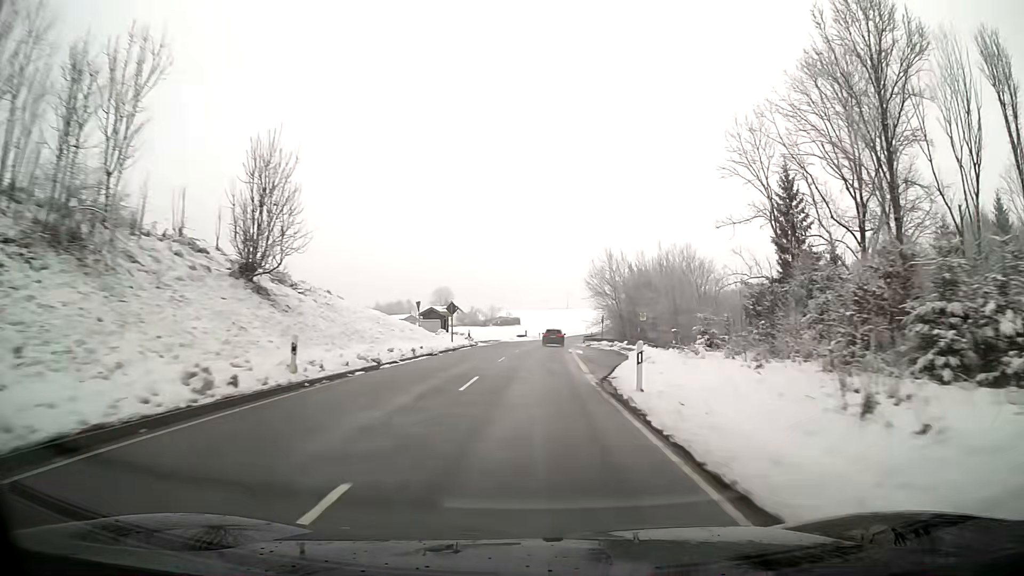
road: secondary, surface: asphalt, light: Day
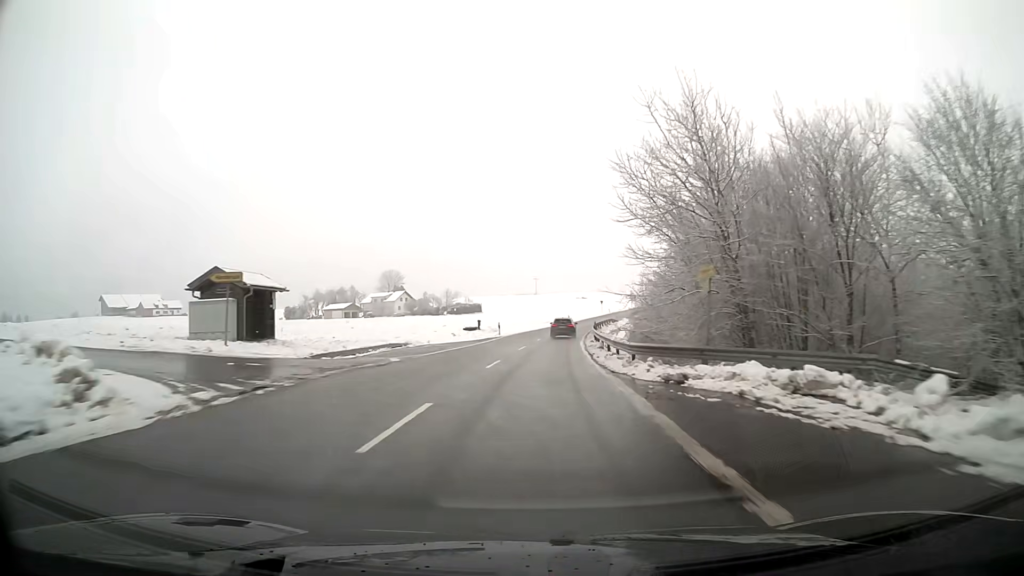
(+0.8, +42.8) m; +3°
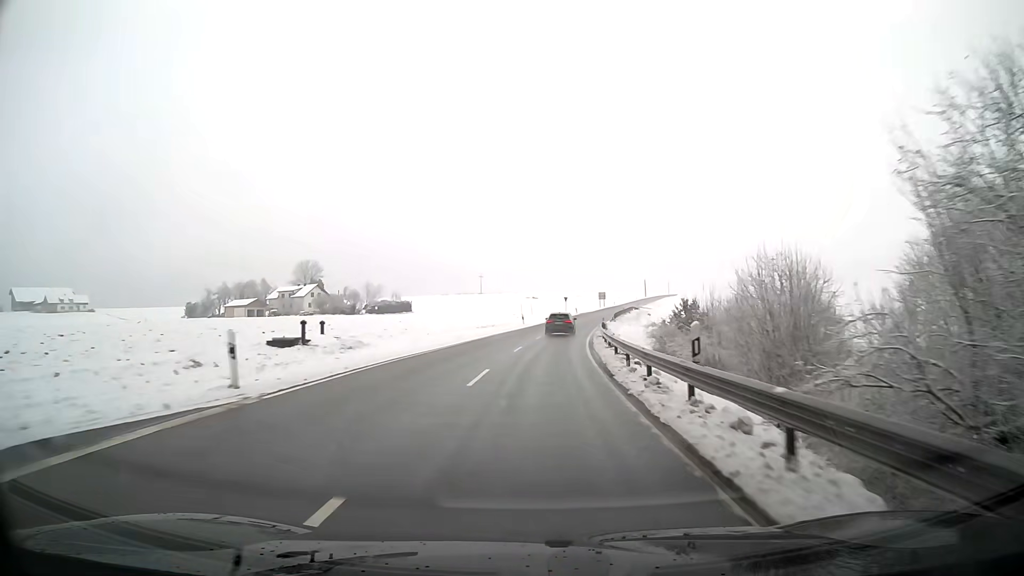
(+1.5, +41.2) m; +5°
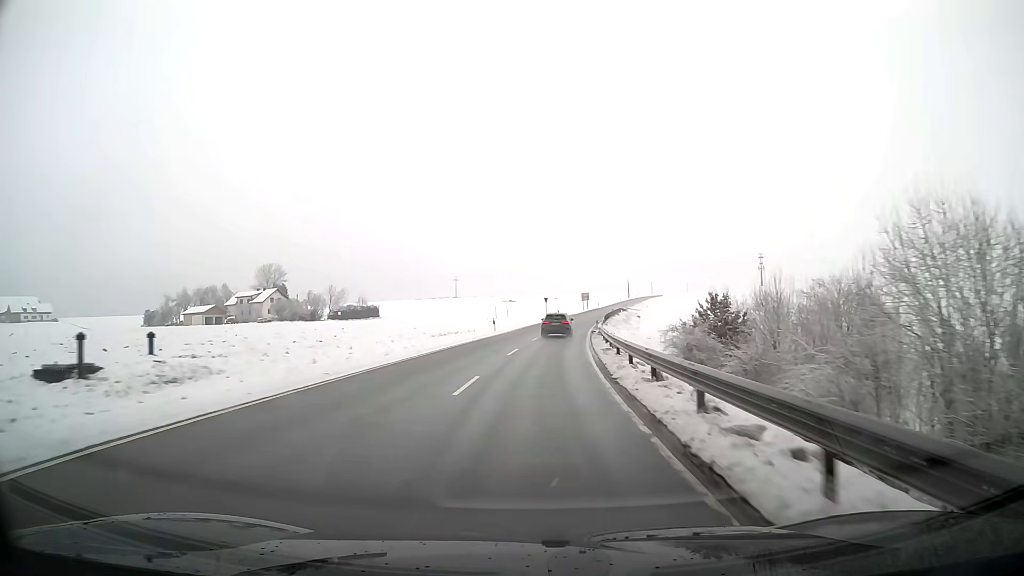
(+0.2, +13.3) m; +2°
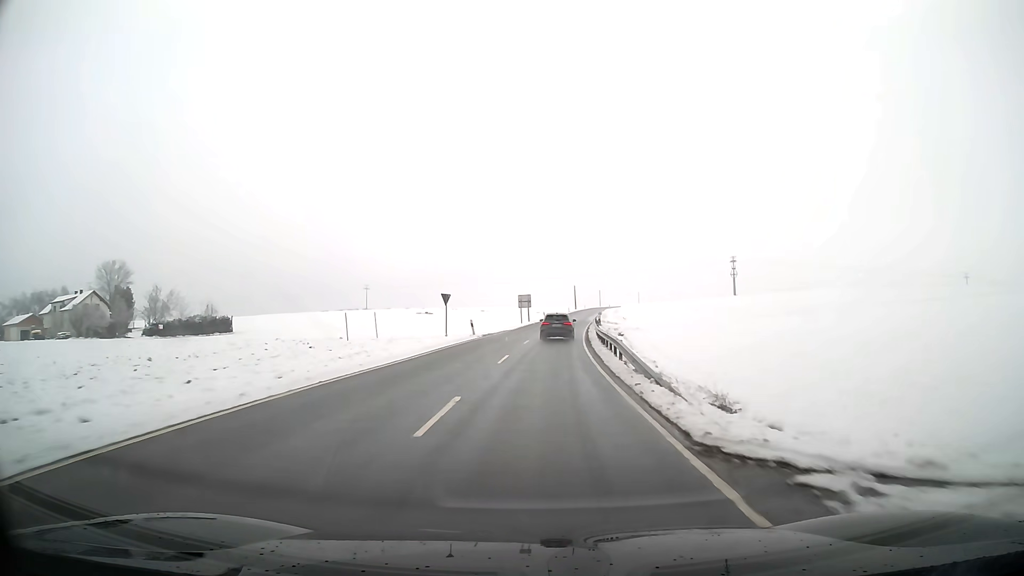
(+2.8, +51.7) m; +6°
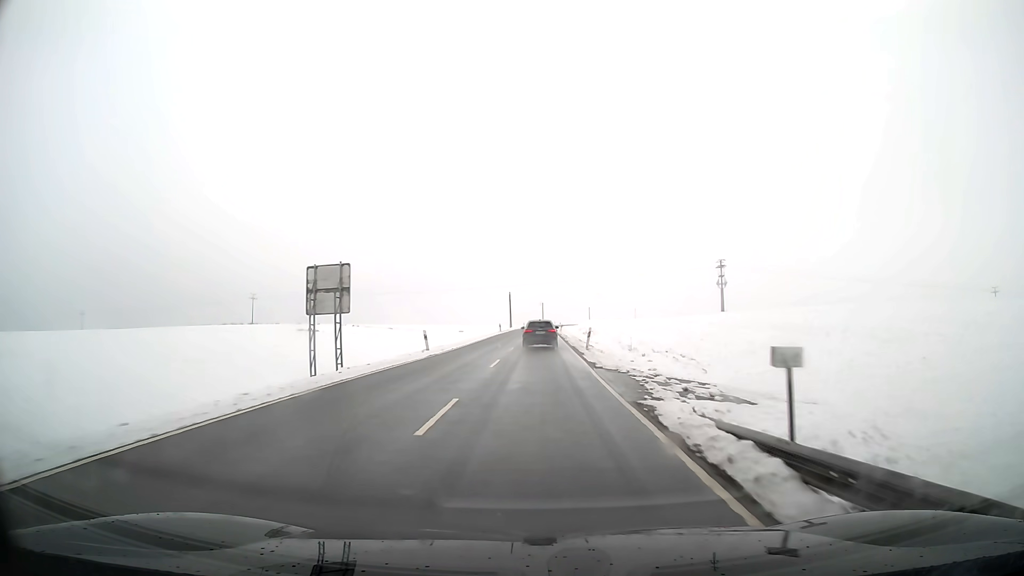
(+3.0, +59.1) m; +5°
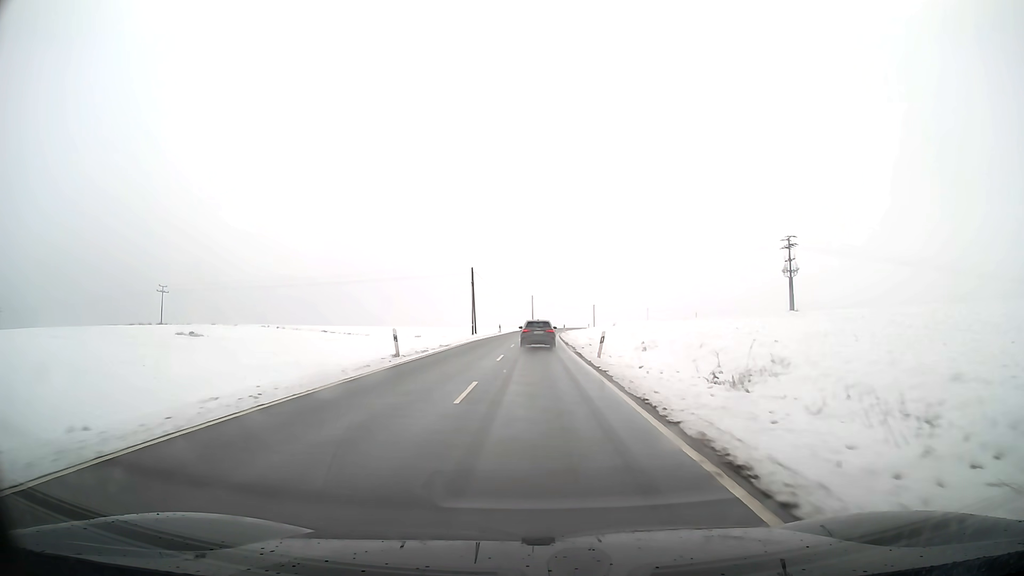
(+0.4, +56.8) m; +1°
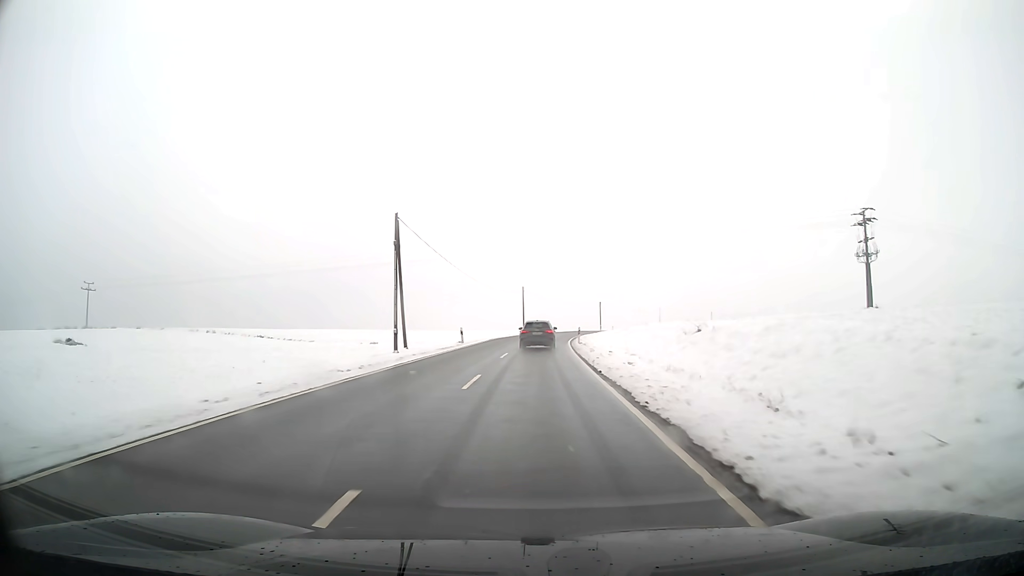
(+0.2, +33.6) m; +1°
